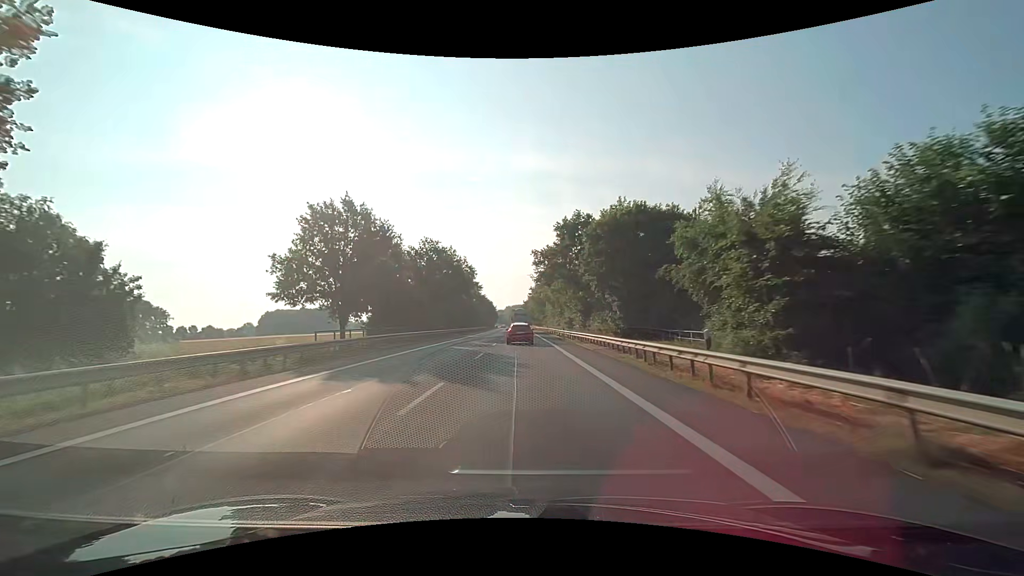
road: primary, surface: asphalt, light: Day
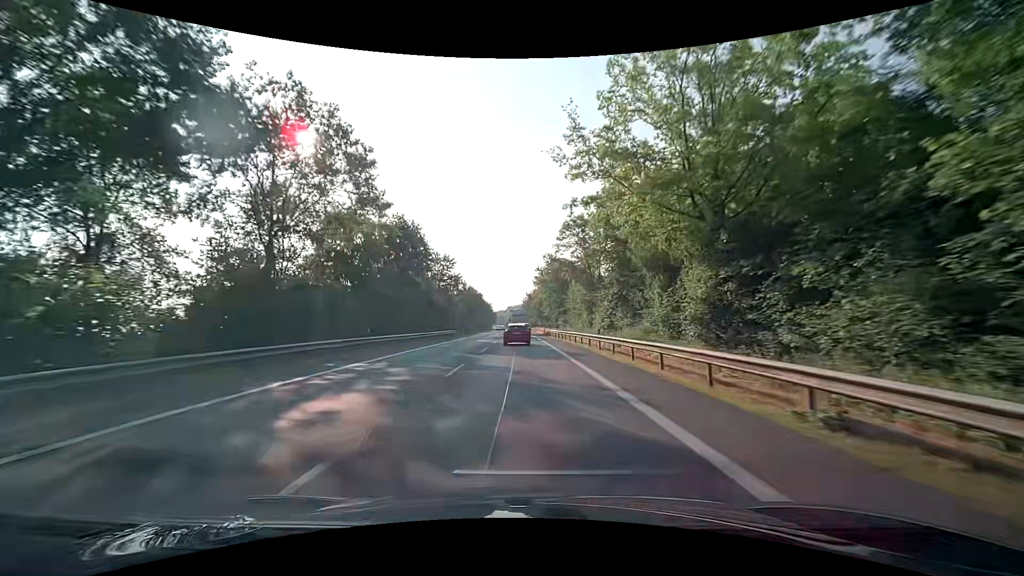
(-0.2, +54.7) m; 0°
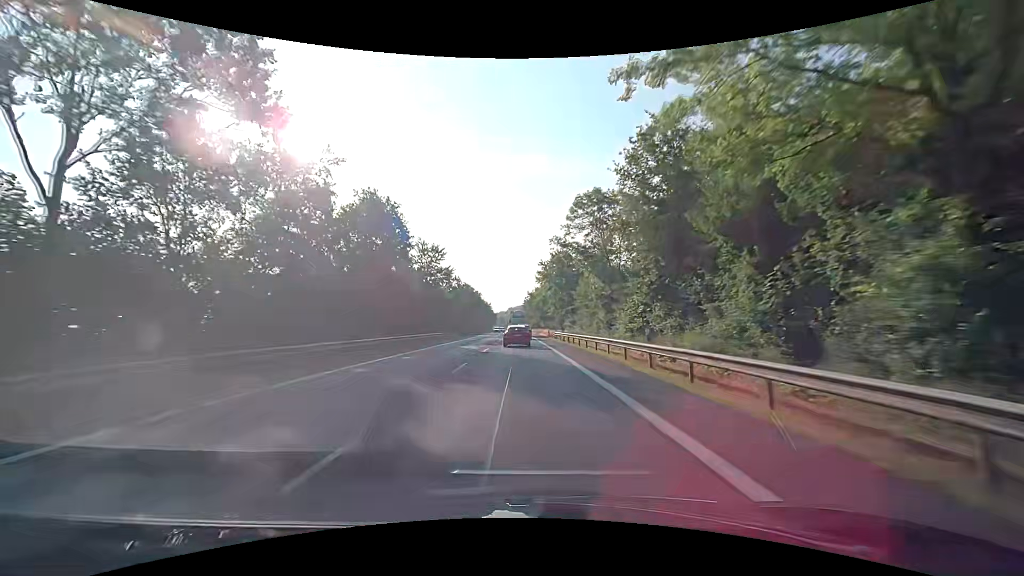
(0.0, +10.8) m; 0°
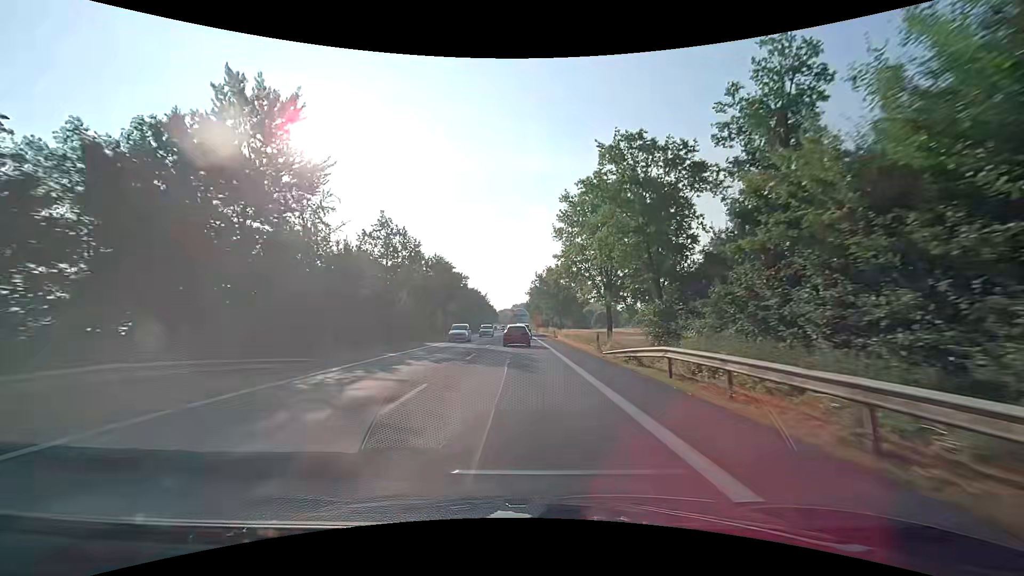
(-0.5, +42.8) m; -1°
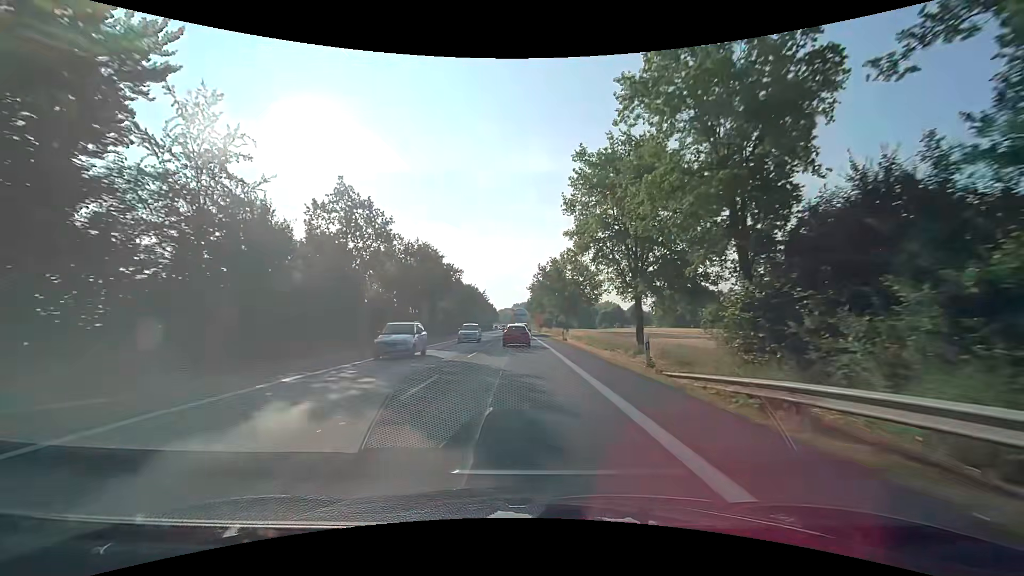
(0.0, +10.6) m; 0°
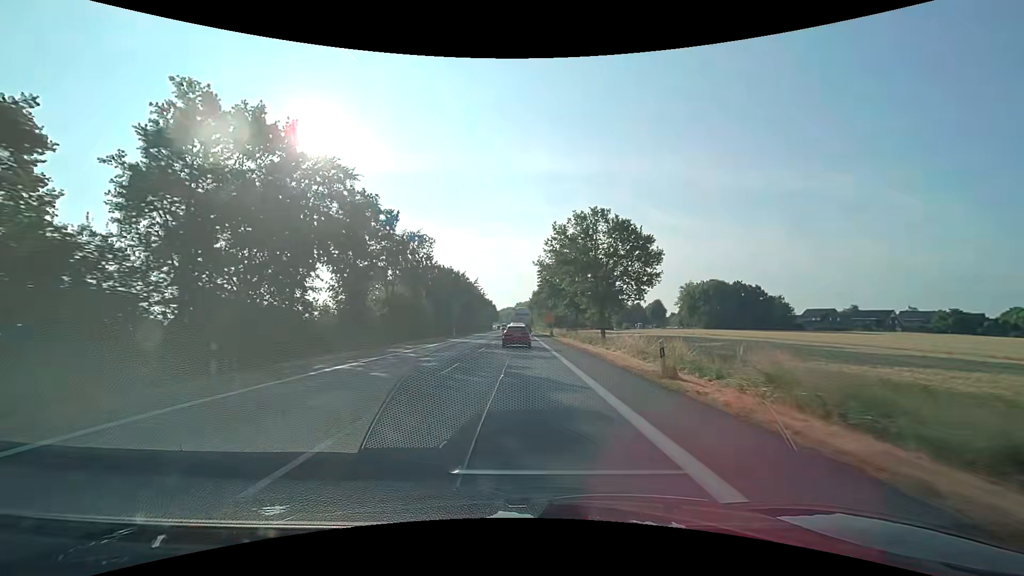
(-0.1, +31.2) m; 0°
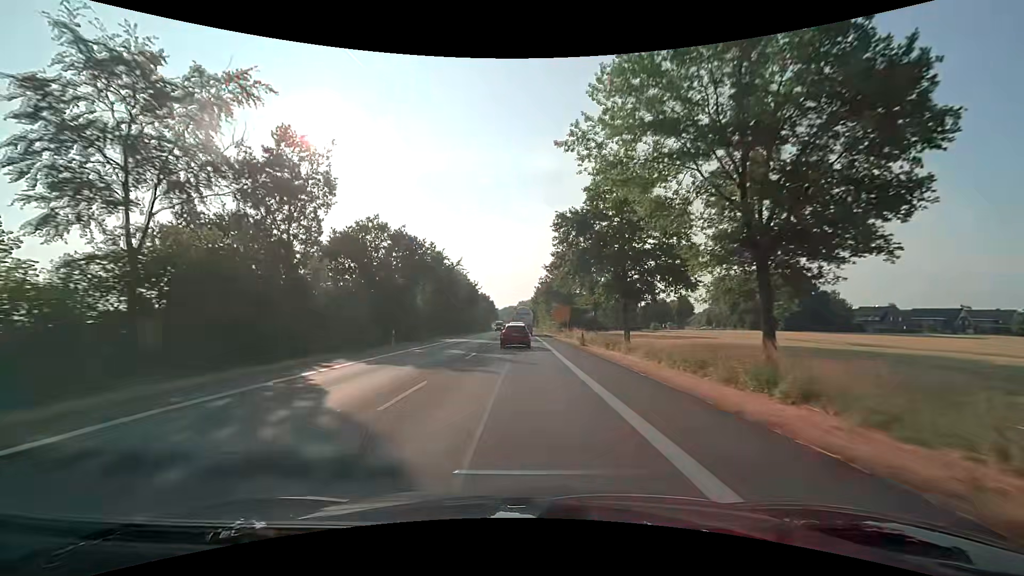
(-0.1, +30.3) m; 0°
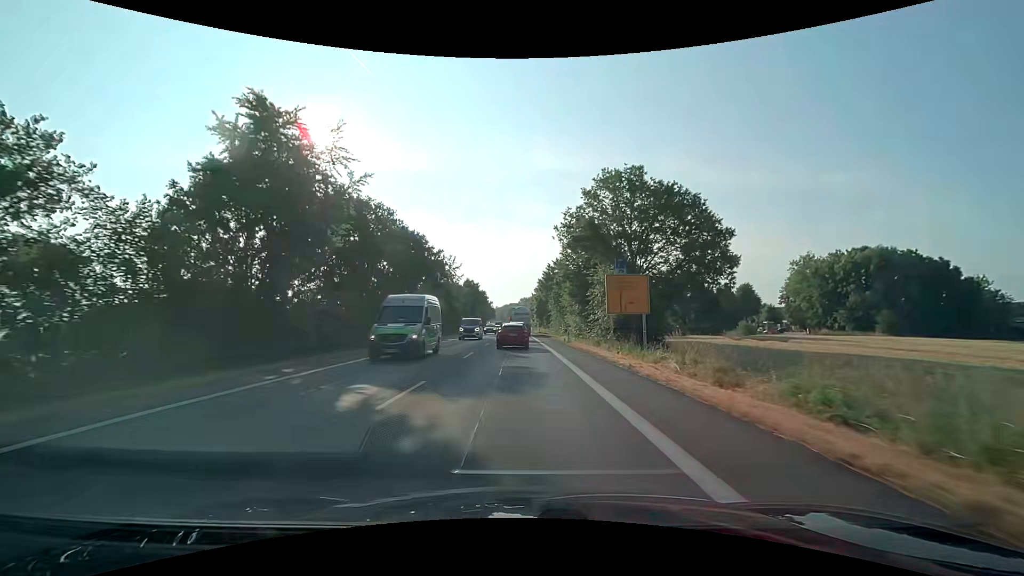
(-0.1, +48.0) m; -1°
(0, +10) (0, +20) (0, +30) (0, +40) (0, +50) (0, +60) (0, +70) (0, +80) (0, +90) (0, +100) m
